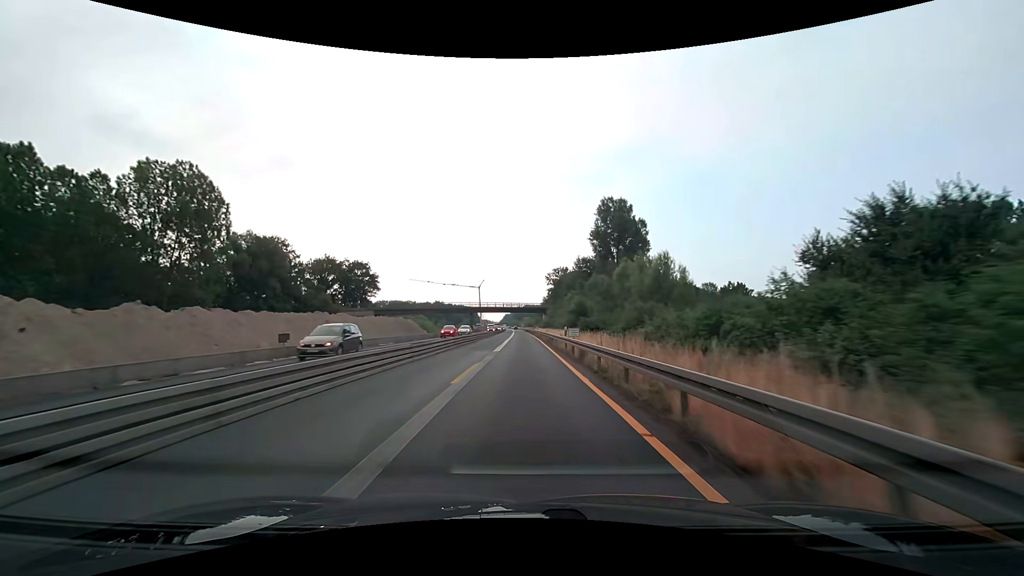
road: motorway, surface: asphalt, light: Day
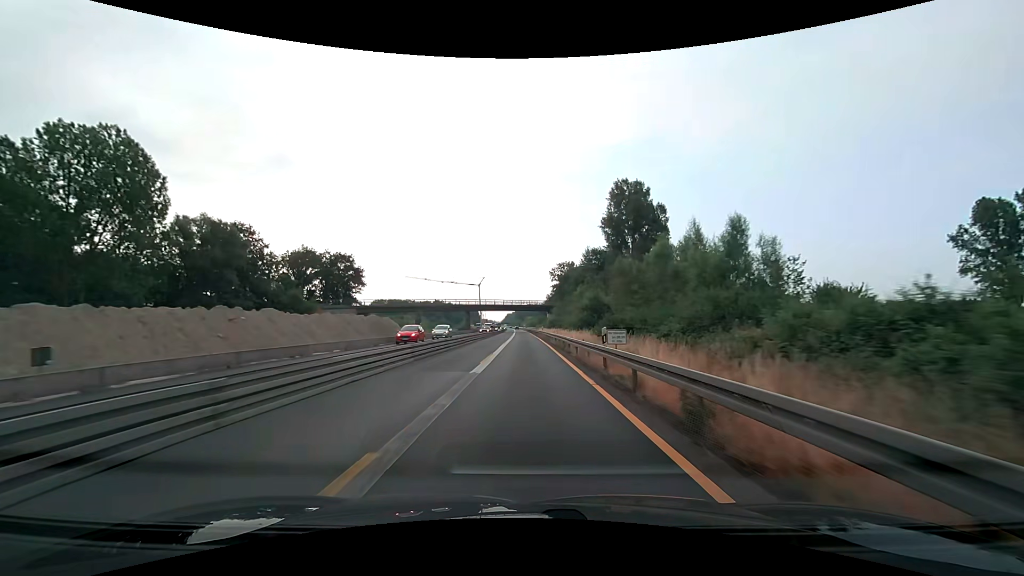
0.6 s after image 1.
(0.0, +12.5) m; 0°
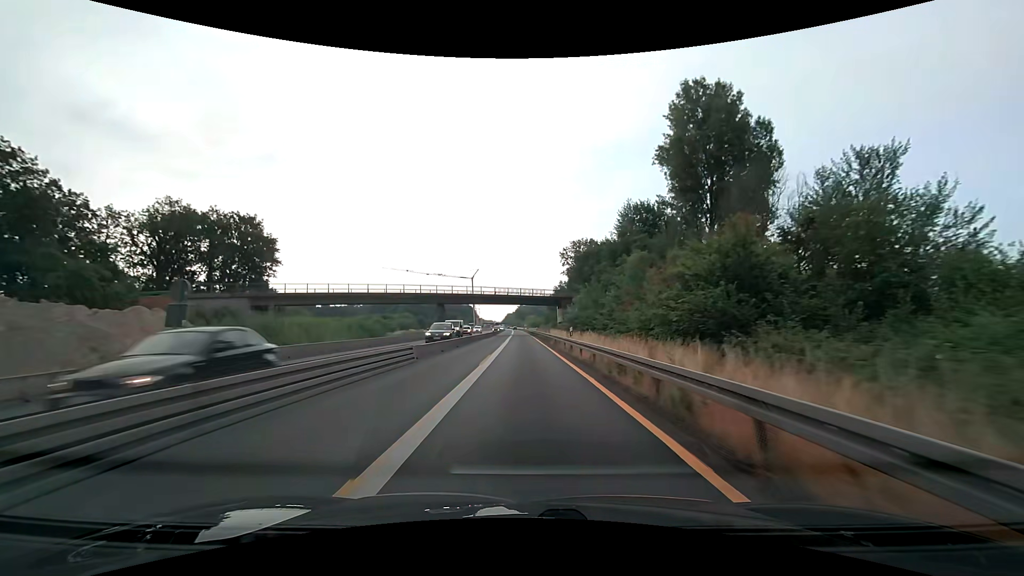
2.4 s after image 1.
(-0.1, +37.6) m; 0°
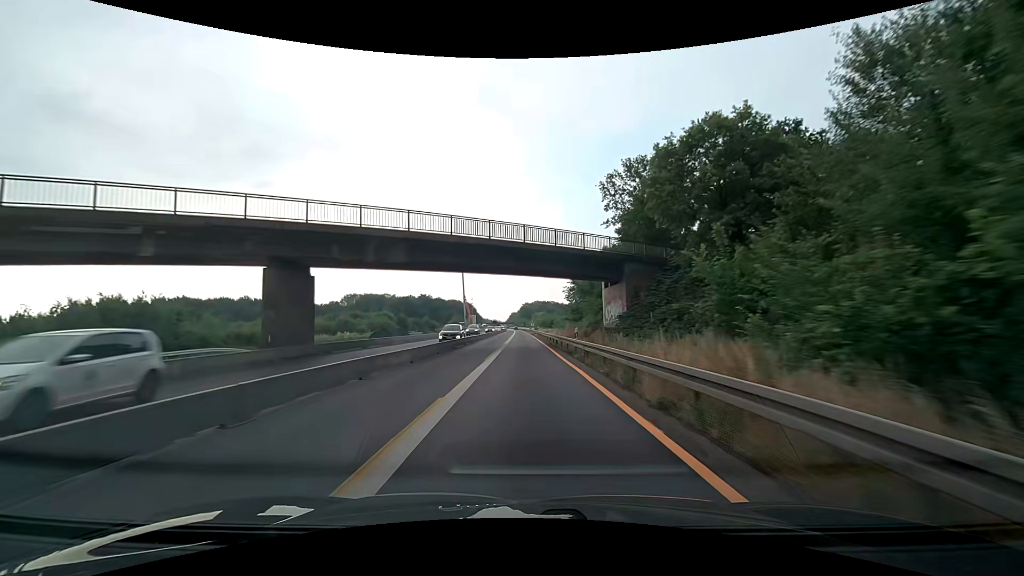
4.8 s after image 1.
(-0.3, +50.2) m; -1°
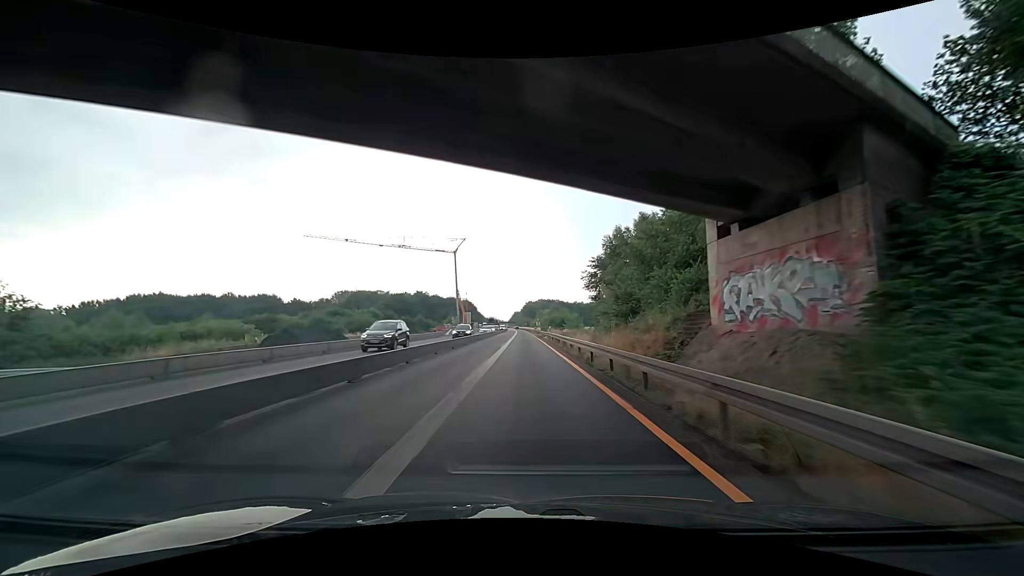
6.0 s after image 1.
(-0.1, +25.1) m; 0°
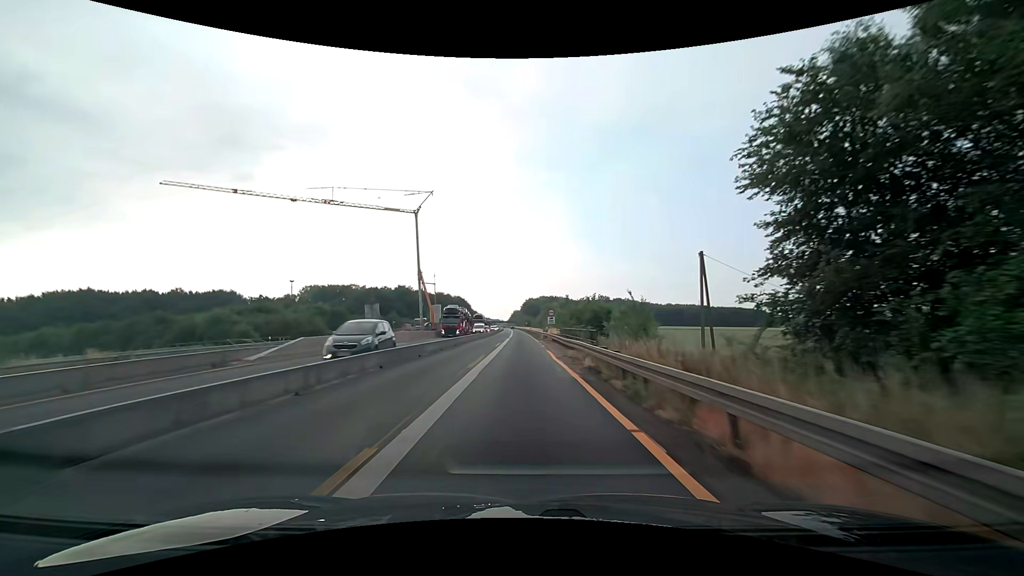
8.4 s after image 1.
(0.0, +50.2) m; 0°
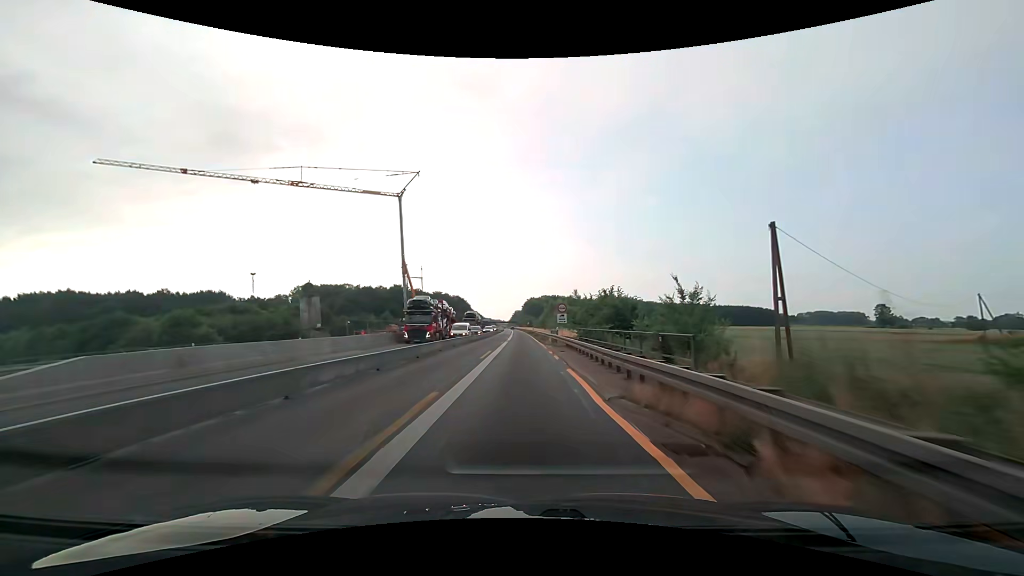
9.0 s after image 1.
(0.0, +12.6) m; 0°
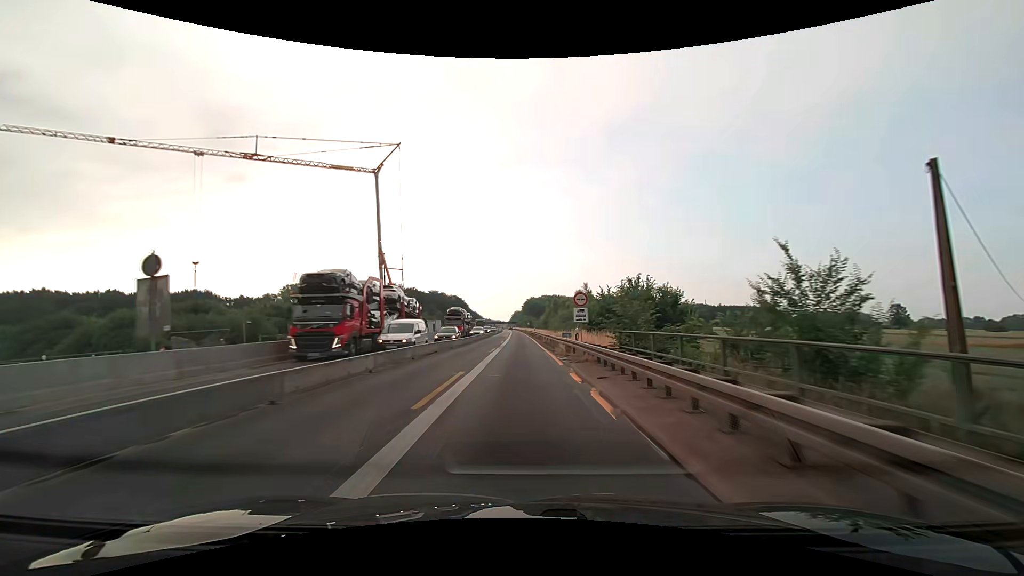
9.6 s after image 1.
(0.0, +12.5) m; 0°
(0, +10) (0, +20) (0, +30) (0, +40) (0, +50) (0, +60) (0, +70) (0, +80) (-1, +90) (-1, +100) m
